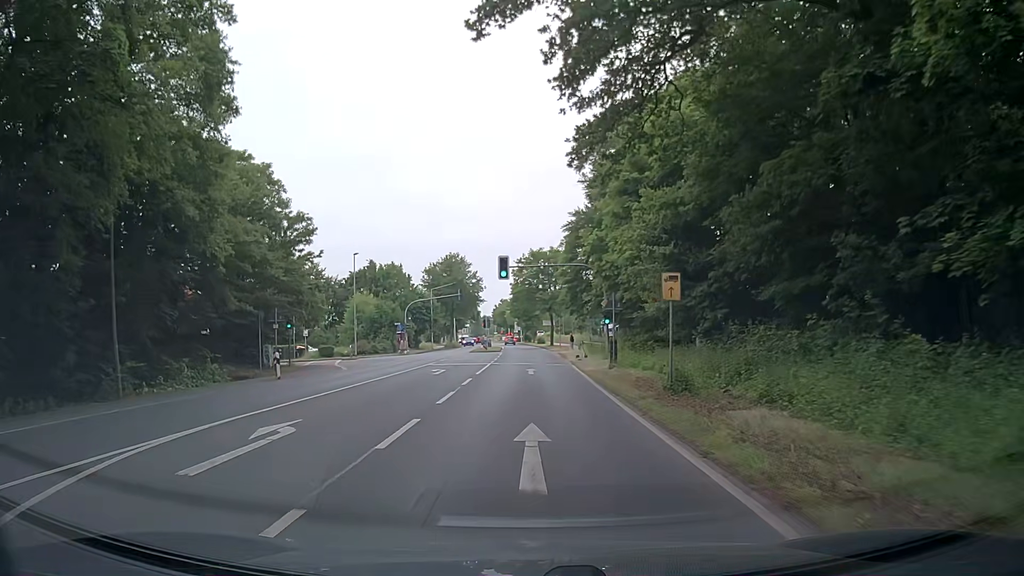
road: secondary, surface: asphalt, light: Day
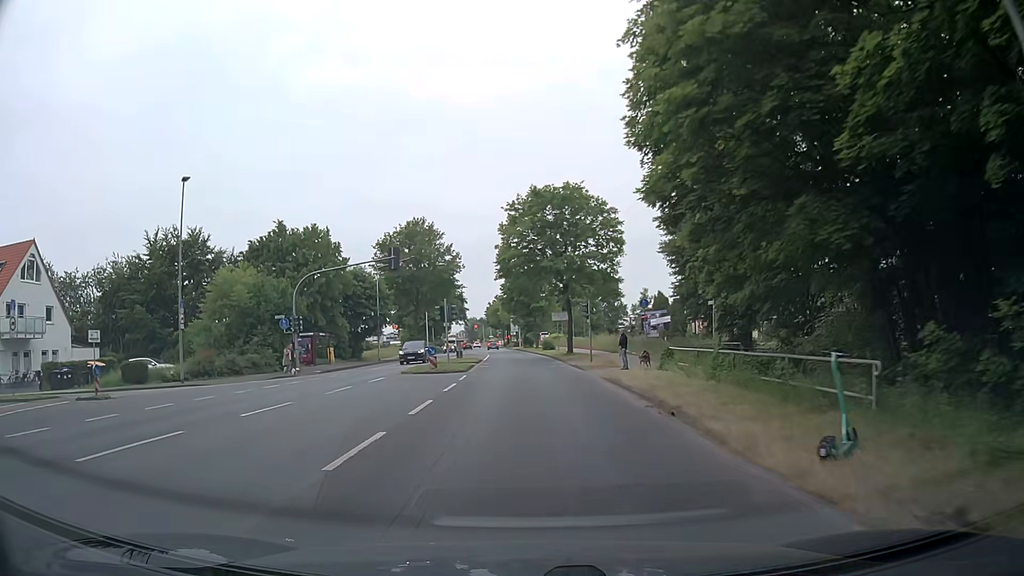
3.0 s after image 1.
(-0.3, +36.3) m; -1°
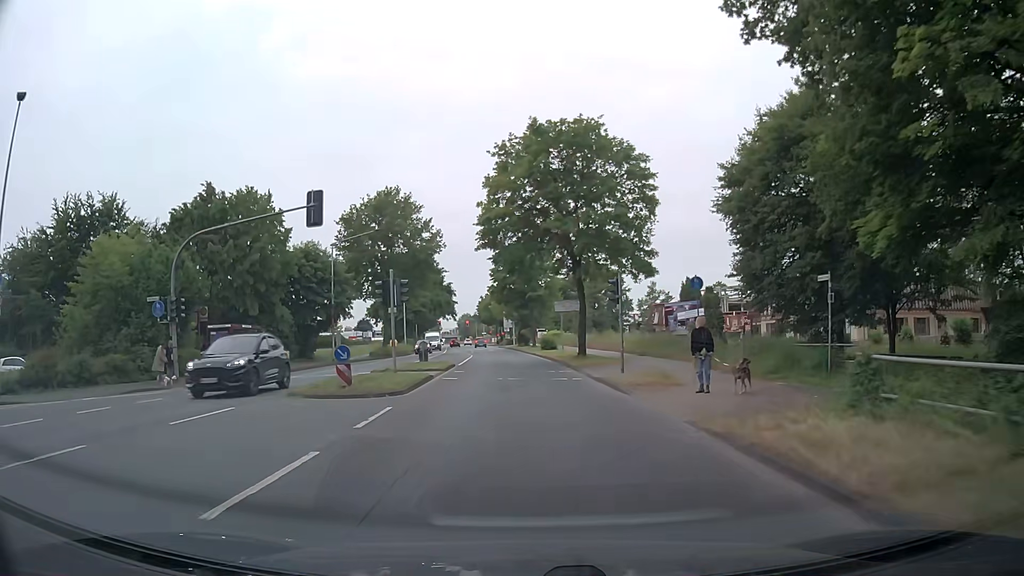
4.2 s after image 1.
(0.0, +14.1) m; 0°
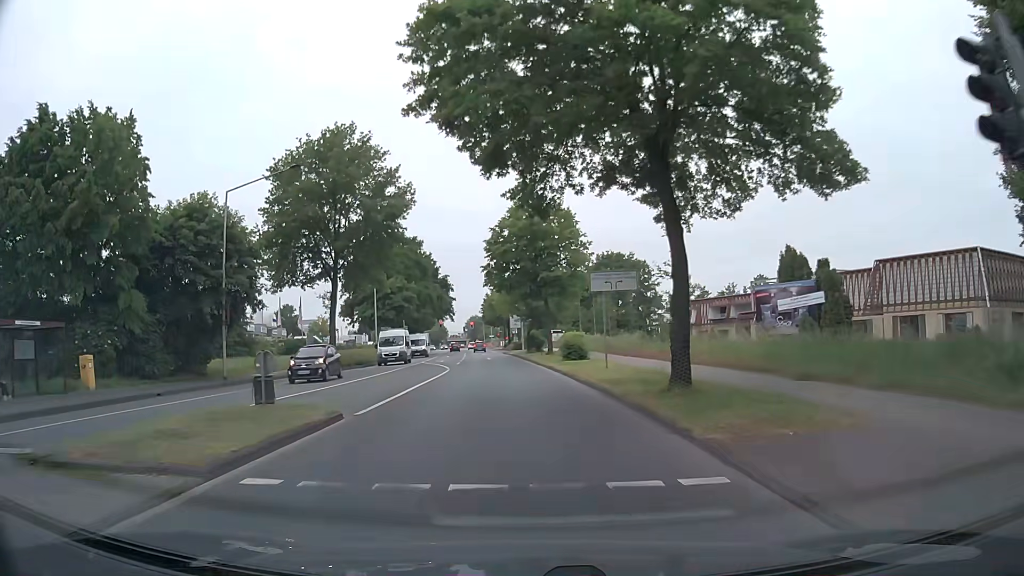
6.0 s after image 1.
(-0.1, +20.4) m; -1°
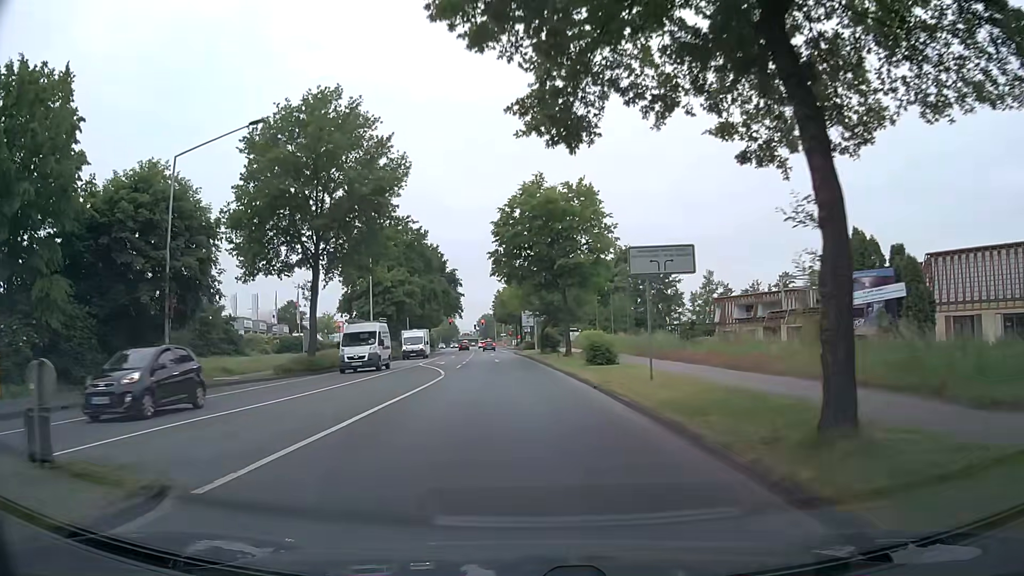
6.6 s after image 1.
(-0.1, +6.5) m; -1°
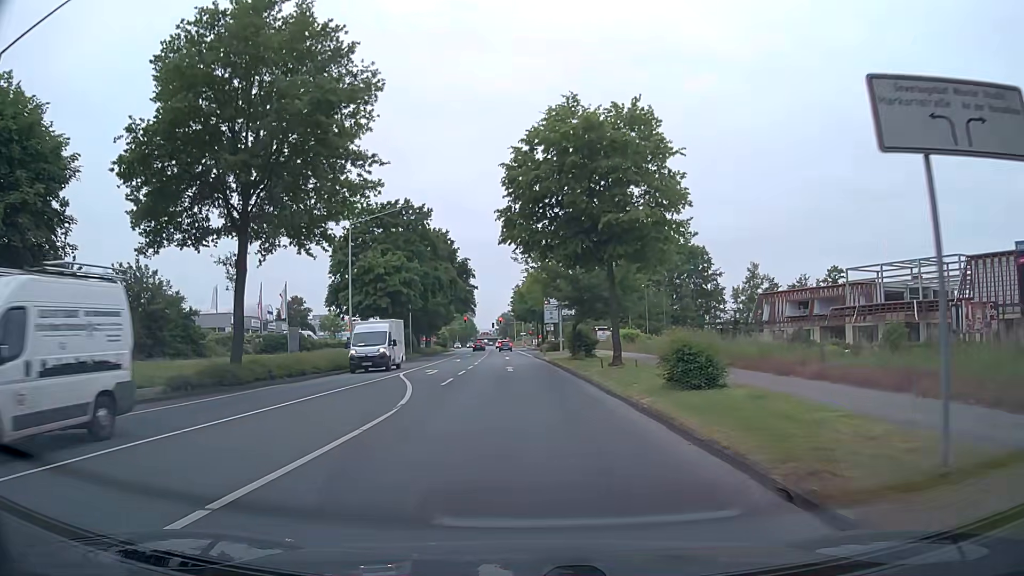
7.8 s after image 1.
(-0.3, +12.4) m; -2°
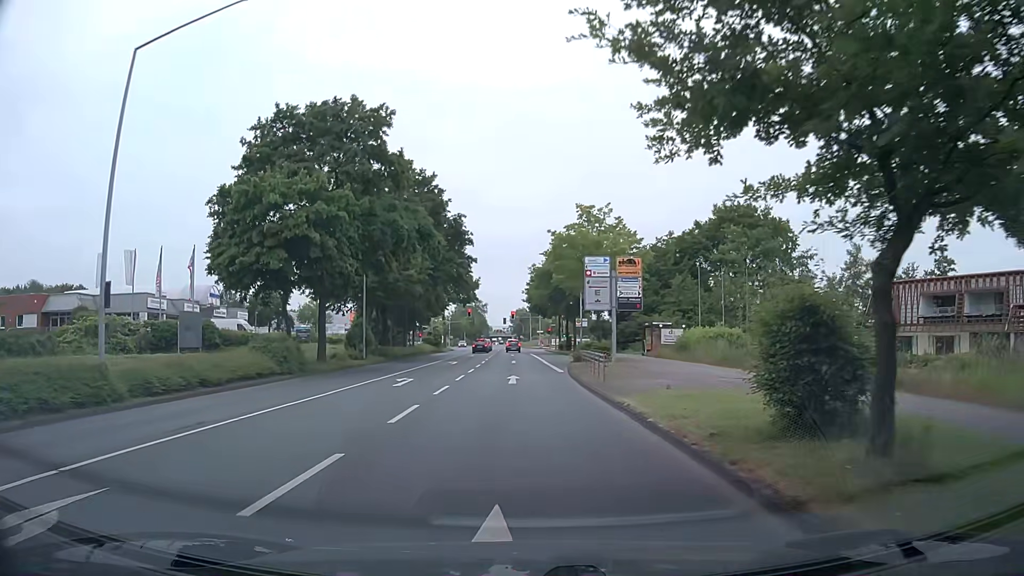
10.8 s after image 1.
(-0.7, +27.3) m; -1°
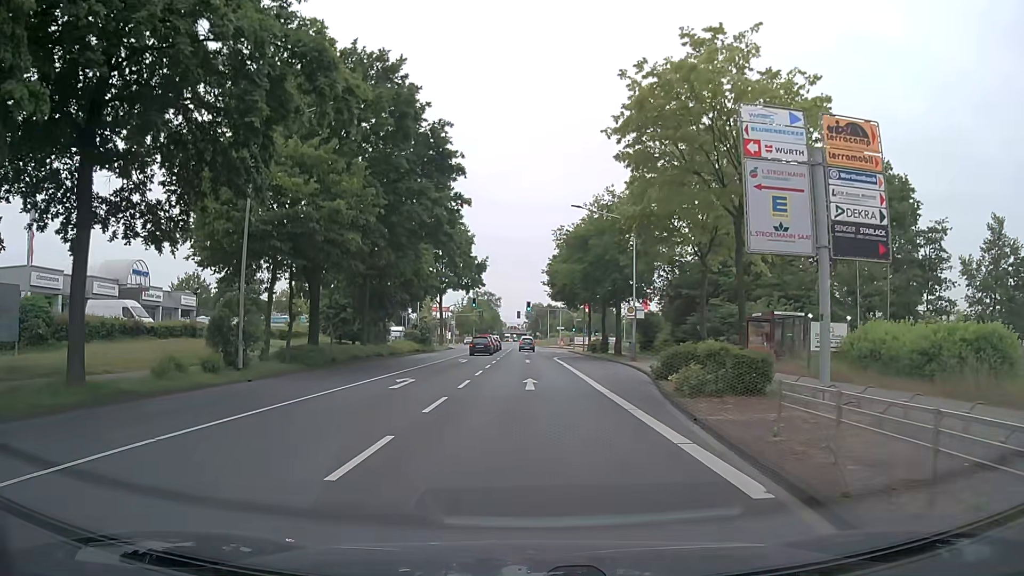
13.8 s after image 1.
(-0.7, +22.7) m; -2°
(0, +10) (0, +20) (0, +30) (+1, +40) (+1, +50) (+1, +60) (0, +70) (0, +80) (0, +90) (0, +100) m
